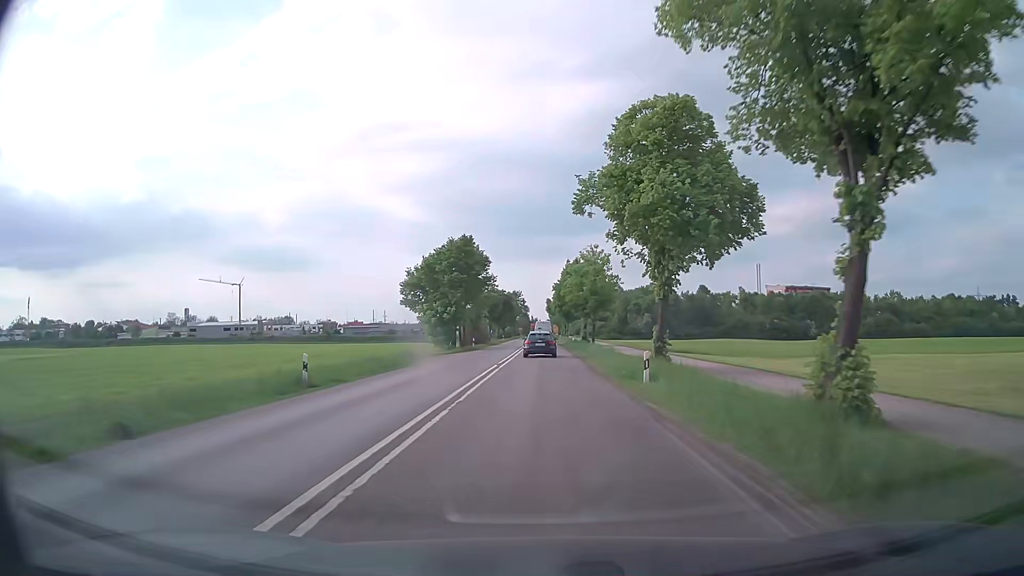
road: secondary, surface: asphalt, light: Day
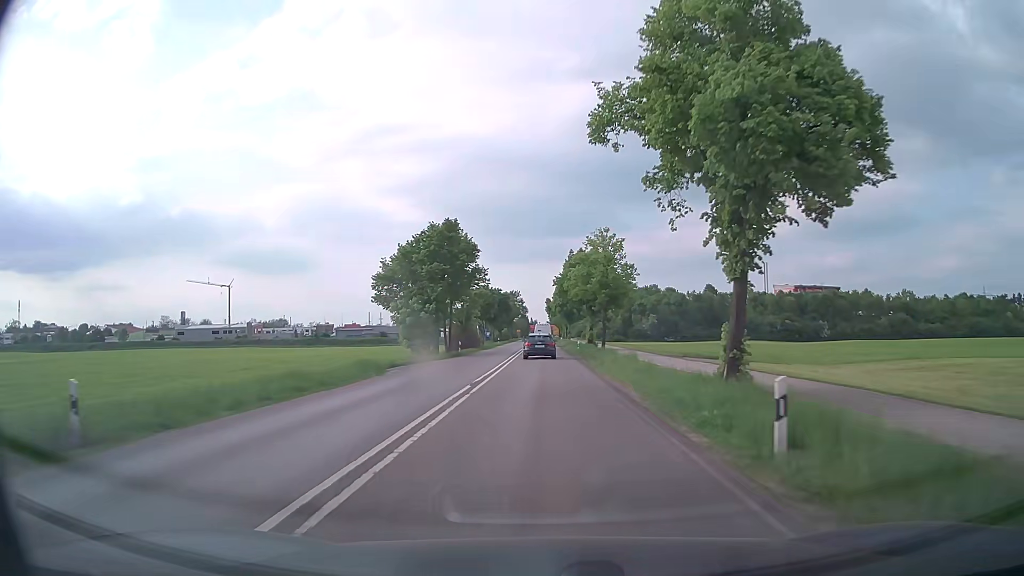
(0.0, +9.8) m; 0°
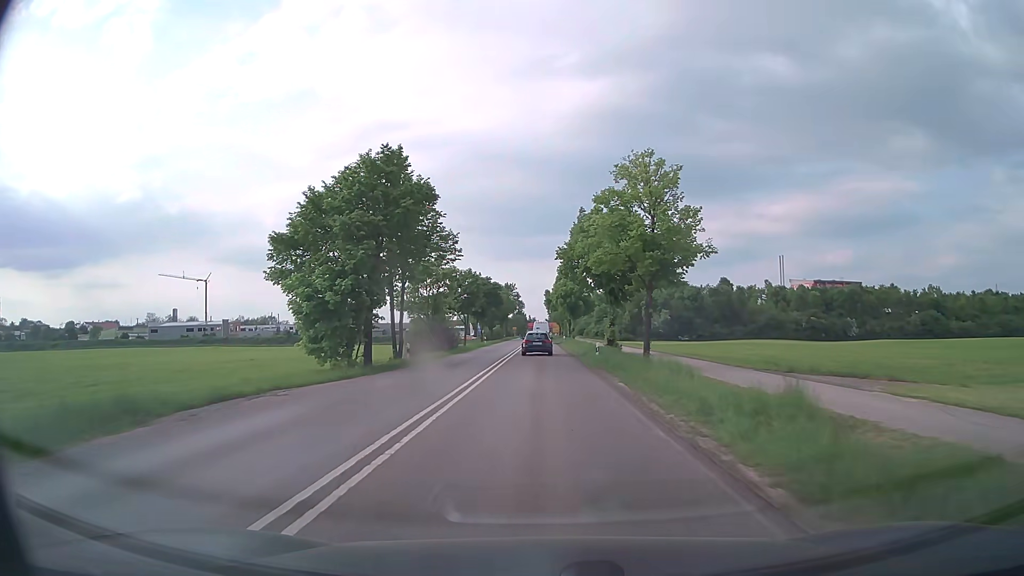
(-0.2, +19.5) m; 0°
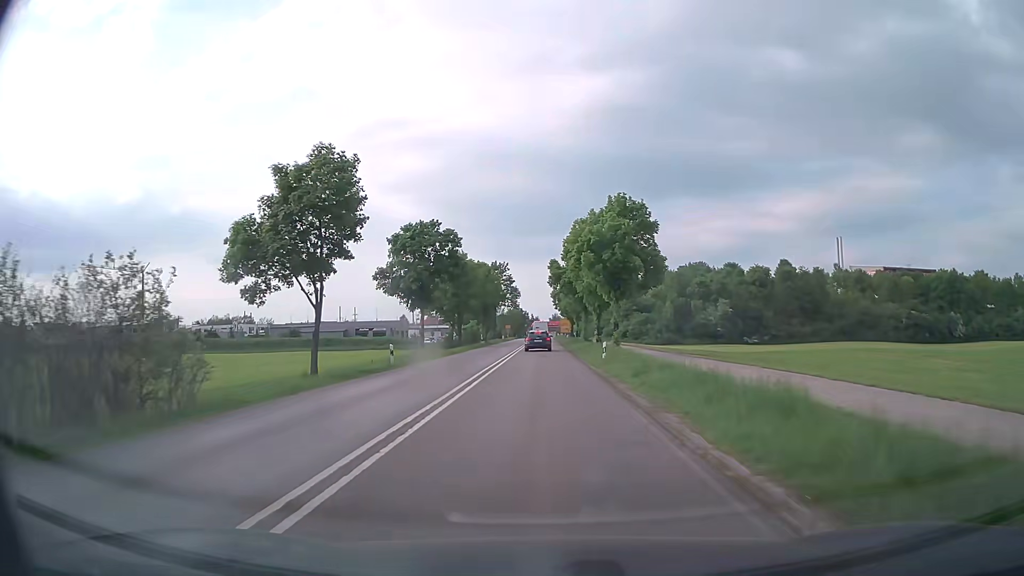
(-0.1, +47.8) m; 0°
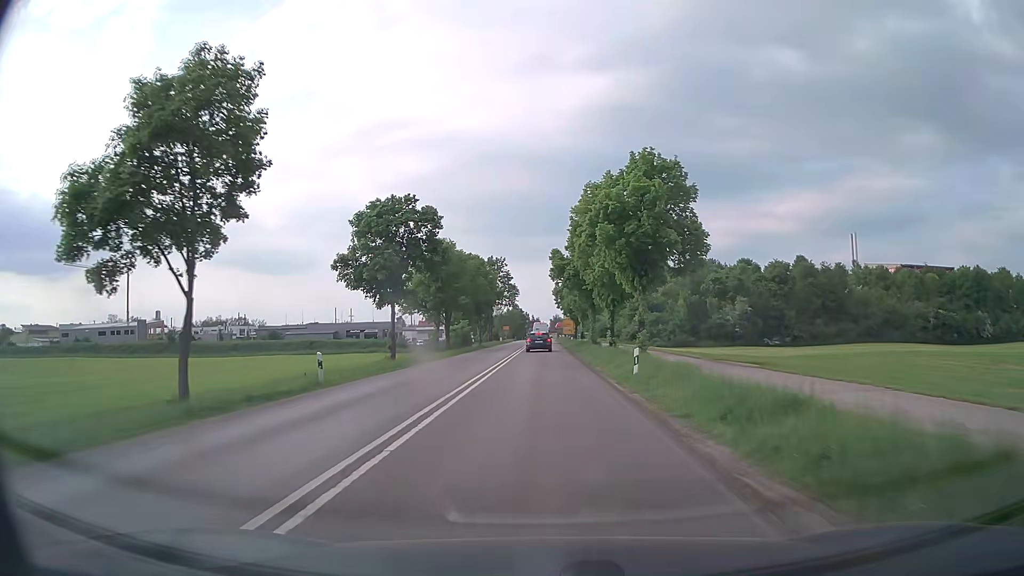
(0.0, +9.4) m; 0°
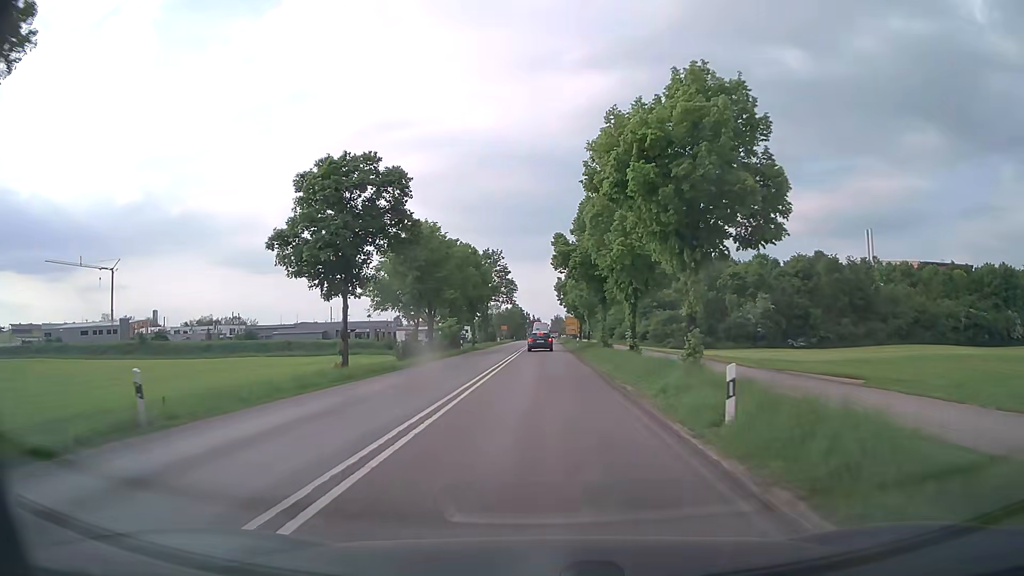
(0.0, +9.4) m; 0°
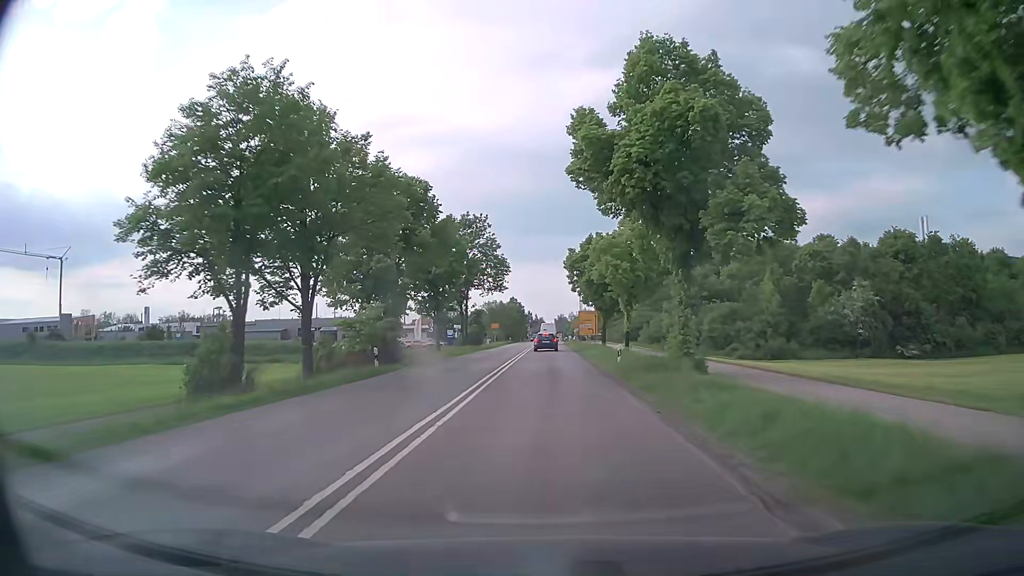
(-0.1, +27.5) m; -1°
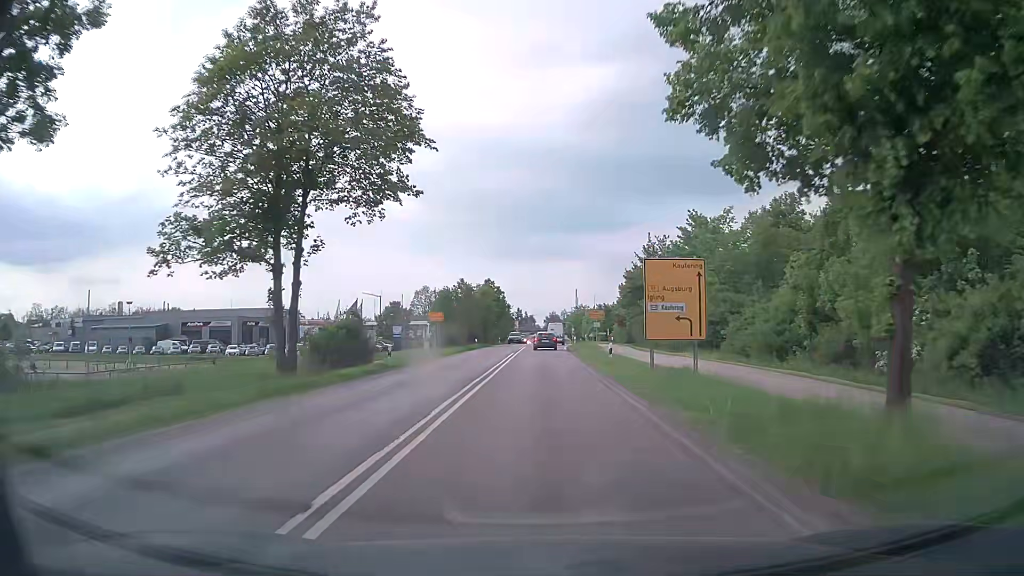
(+0.4, +43.9) m; +1°
(0, +10) (0, +20) (0, +30) (0, +40) (0, +50) (0, +60) (+1, +70) (+1, +80) (+2, +90) (+3, +100) m
